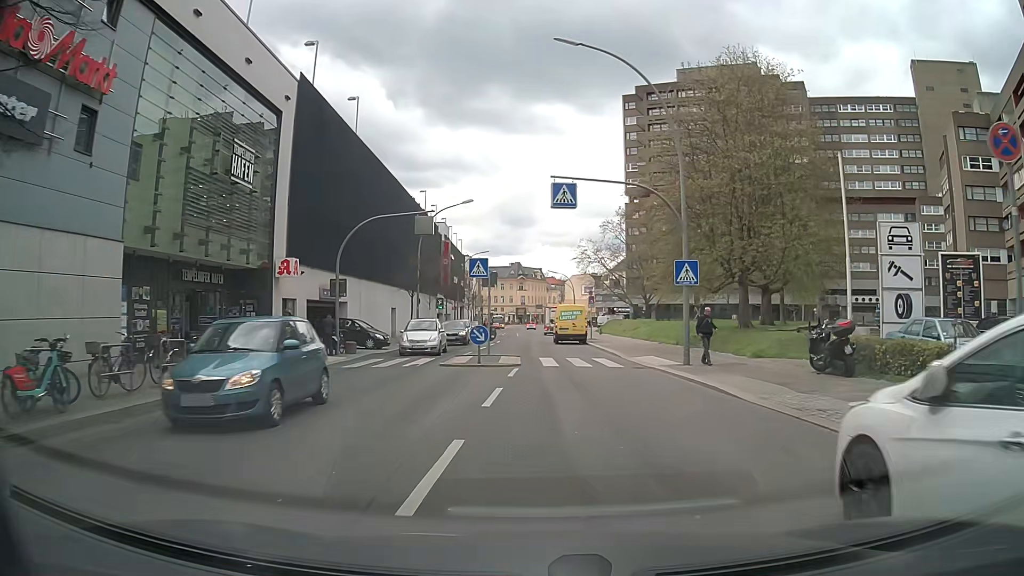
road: tertiary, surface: asphalt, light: Day
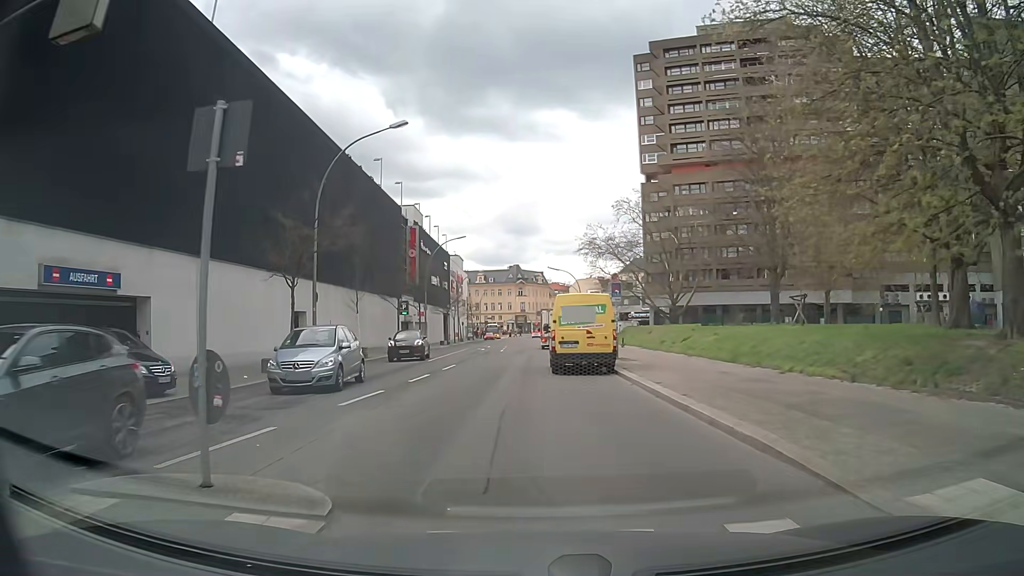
(+1.1, +21.6) m; 0°
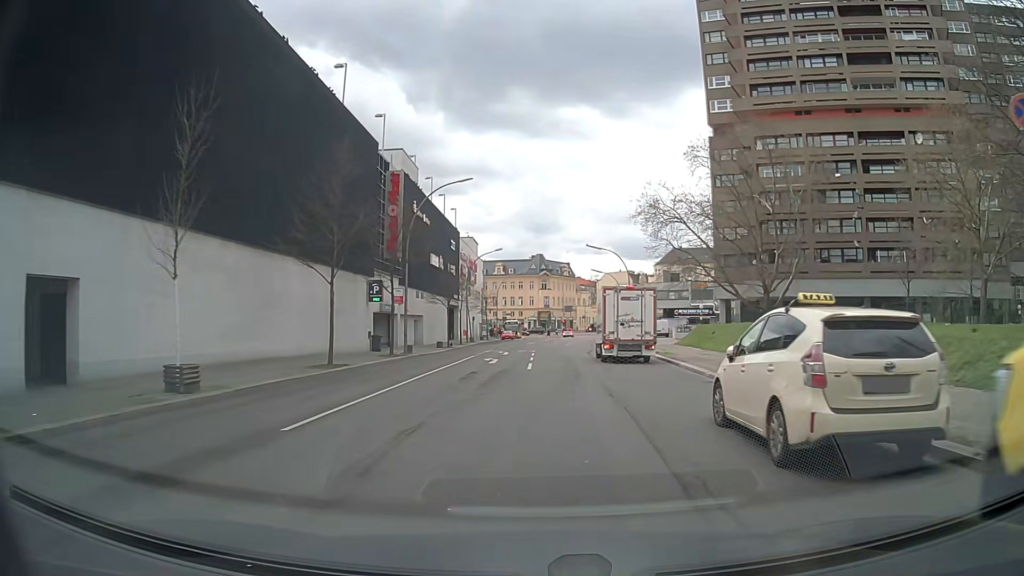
(-1.2, +23.6) m; -2°
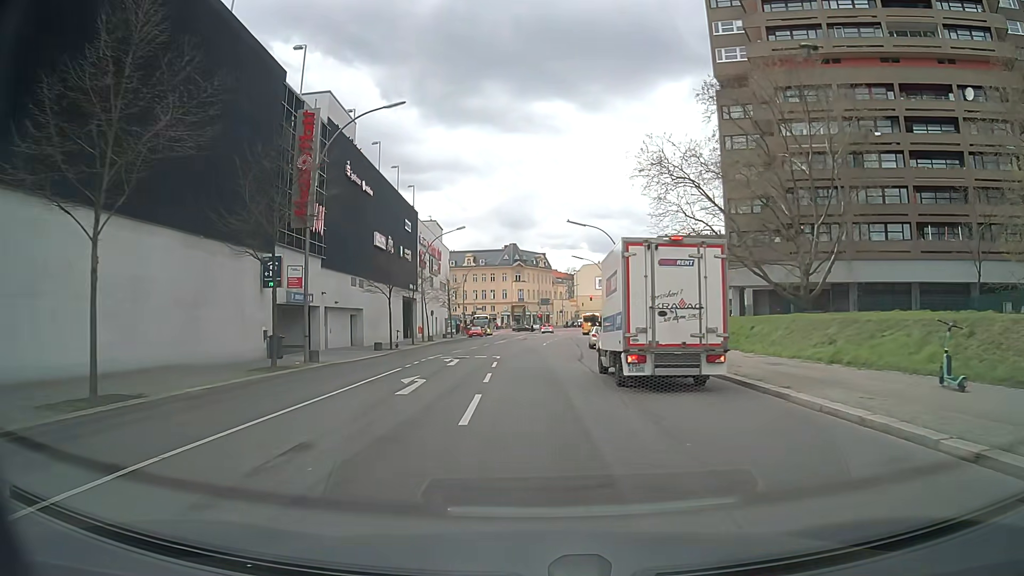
(+0.5, +13.3) m; +3°
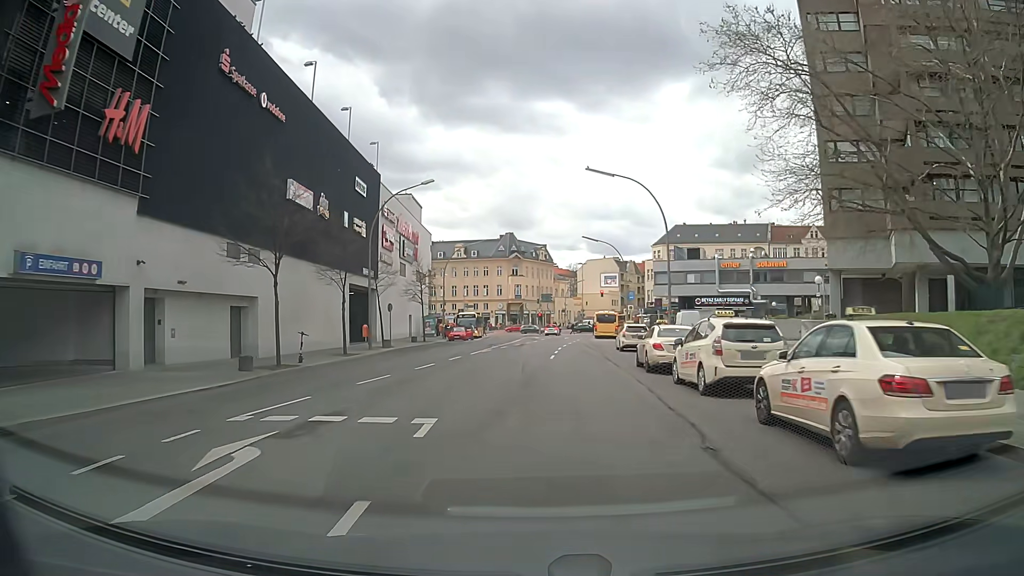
(-0.2, +20.0) m; 0°
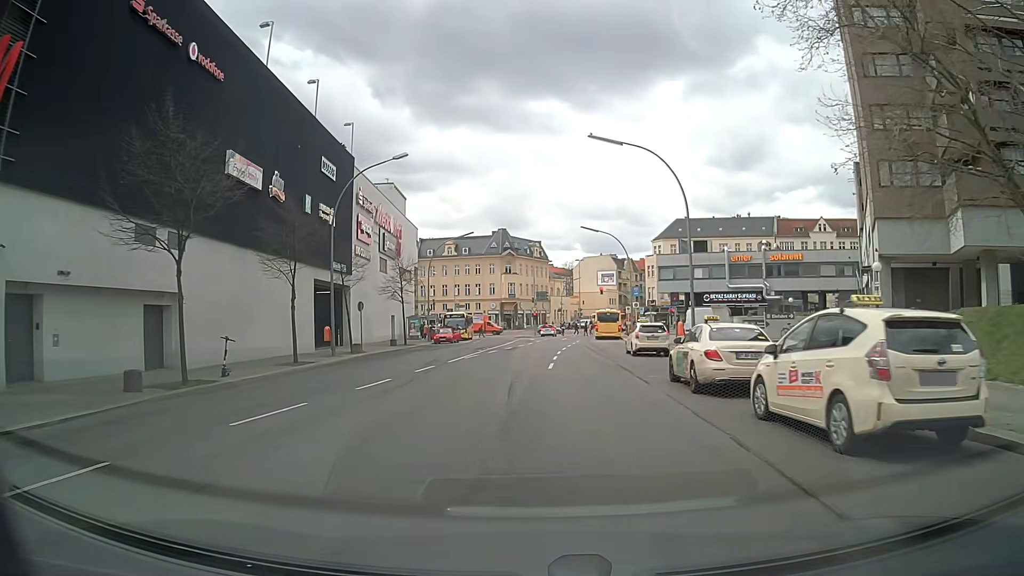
(+0.1, +6.7) m; +1°
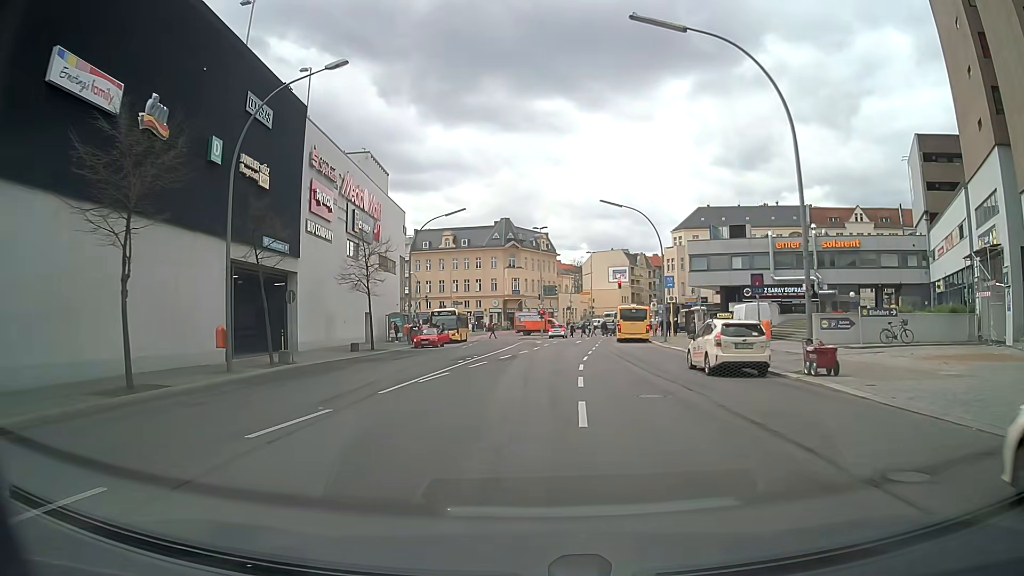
(-0.1, +13.0) m; -1°
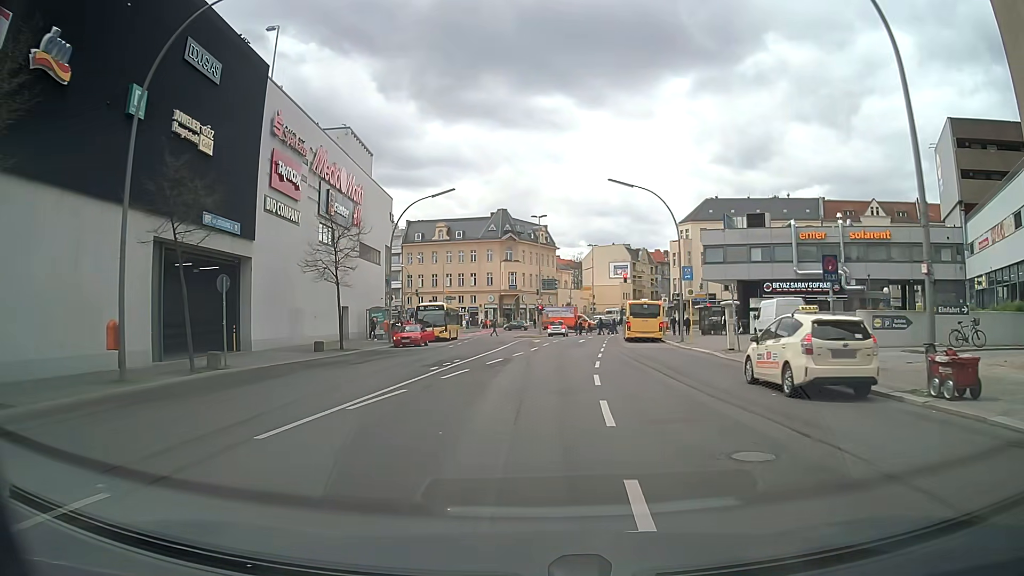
(0.0, +6.3) m; +1°
